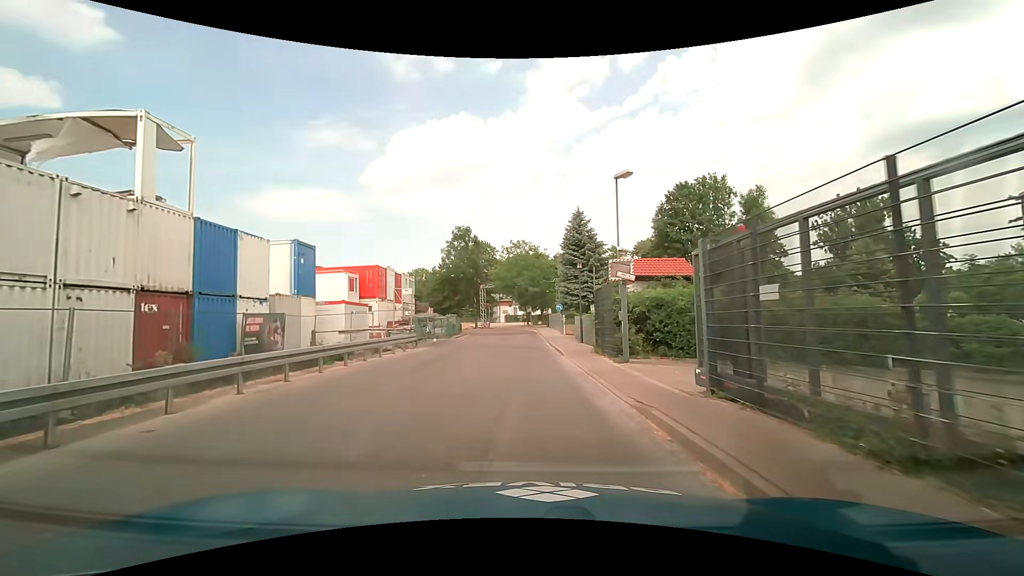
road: residential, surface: asphalt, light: Day
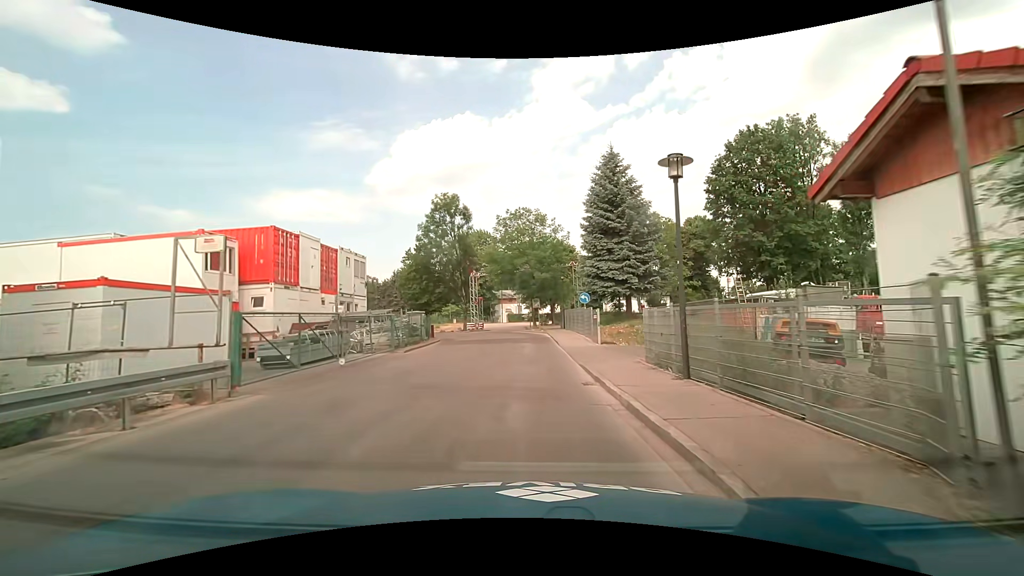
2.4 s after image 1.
(-0.2, +16.9) m; -1°
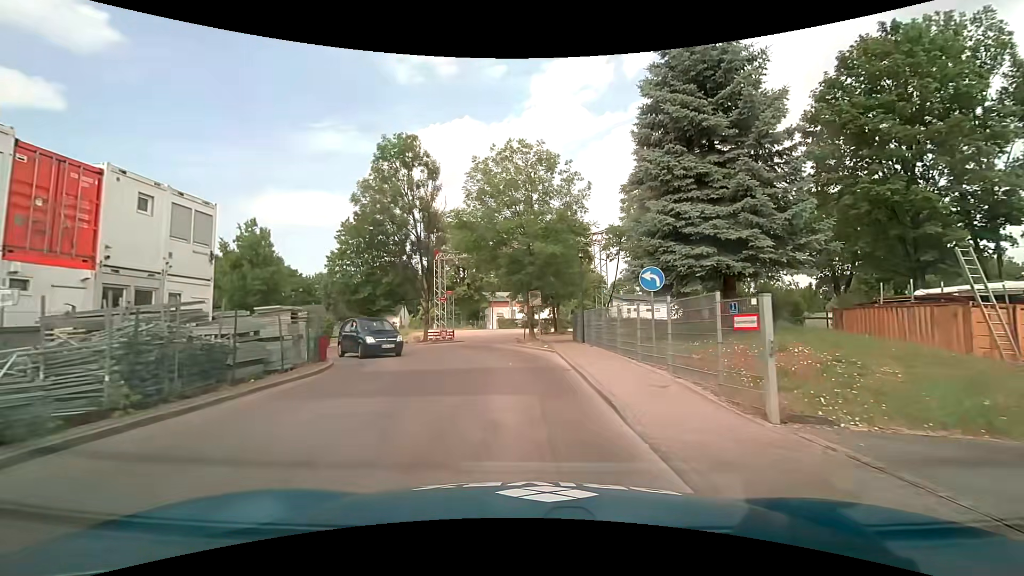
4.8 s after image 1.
(0.0, +16.4) m; 0°
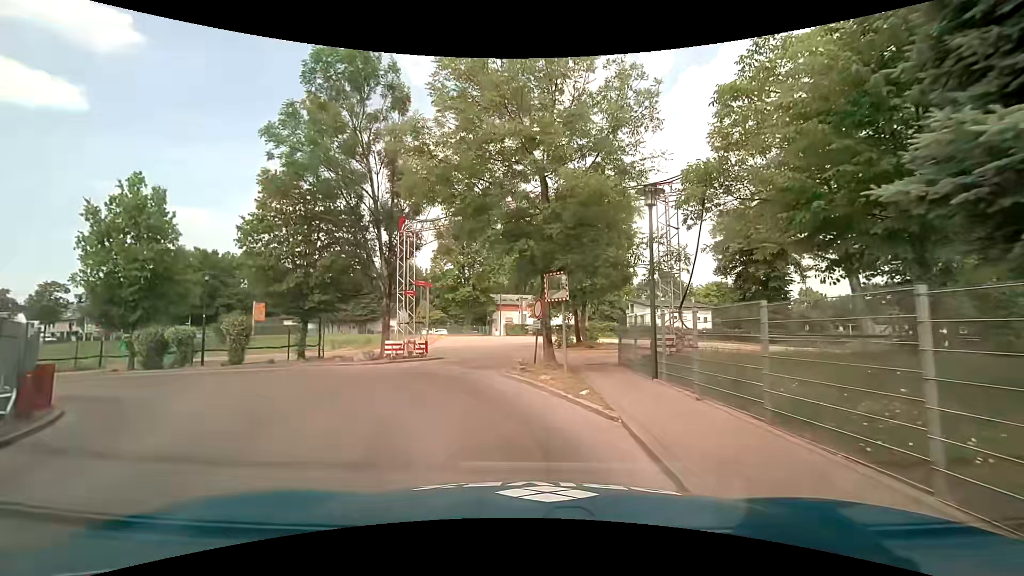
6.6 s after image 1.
(0.0, +11.4) m; -1°
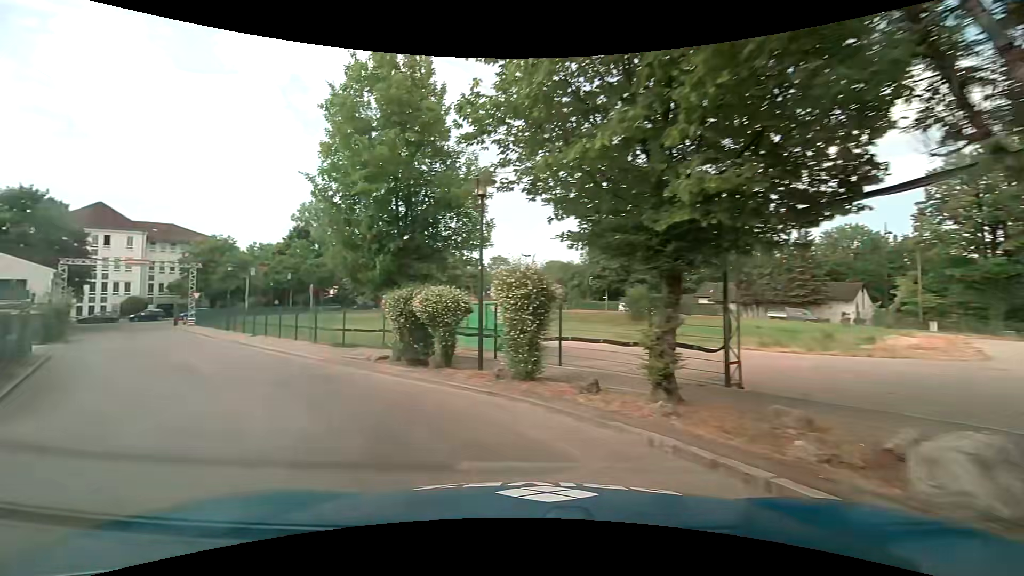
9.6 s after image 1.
(-5.0, +16.0) m; -47°
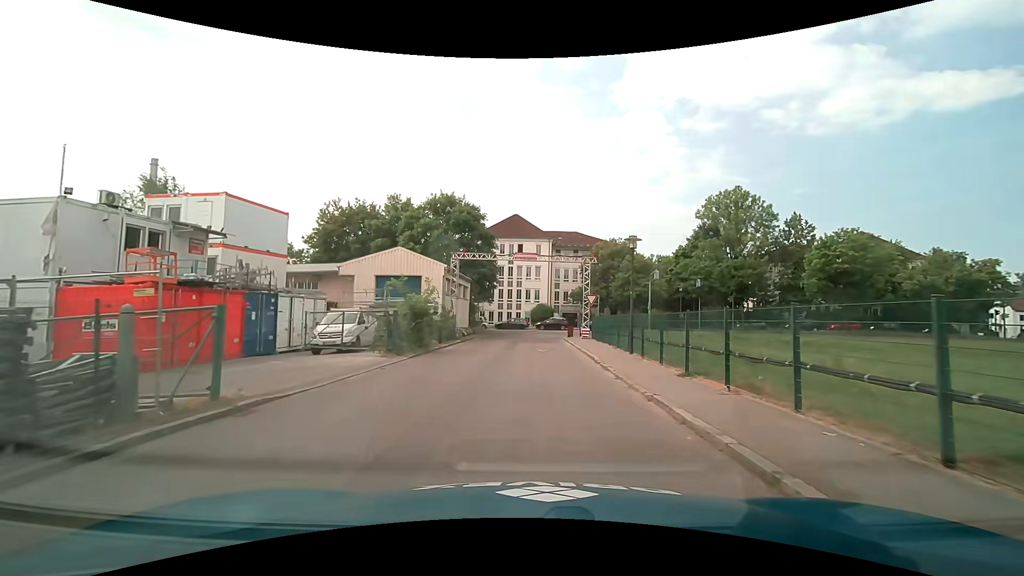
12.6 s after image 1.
(-8.2, +16.5) m; -41°
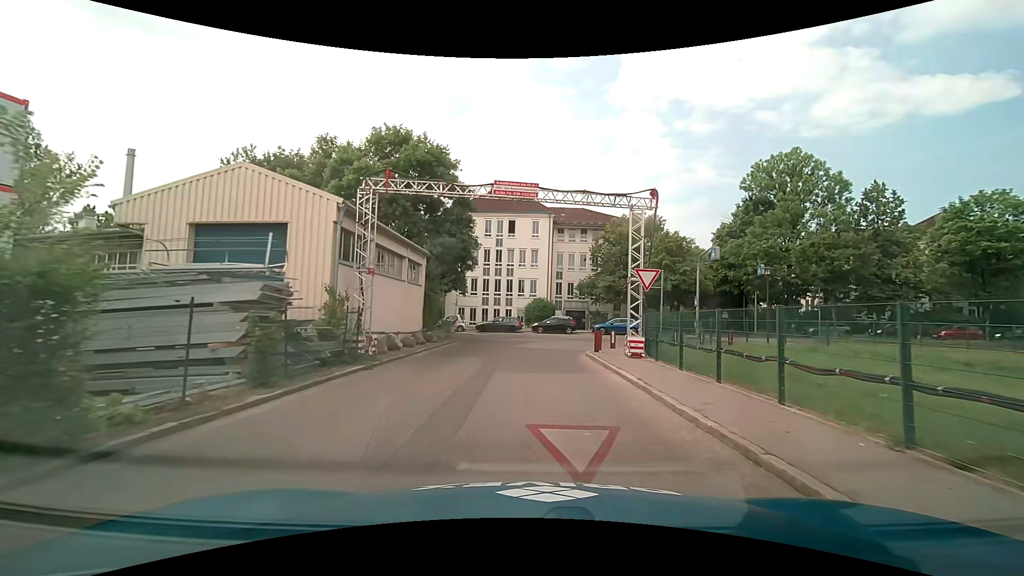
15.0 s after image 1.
(0.0, +17.1) m; 0°
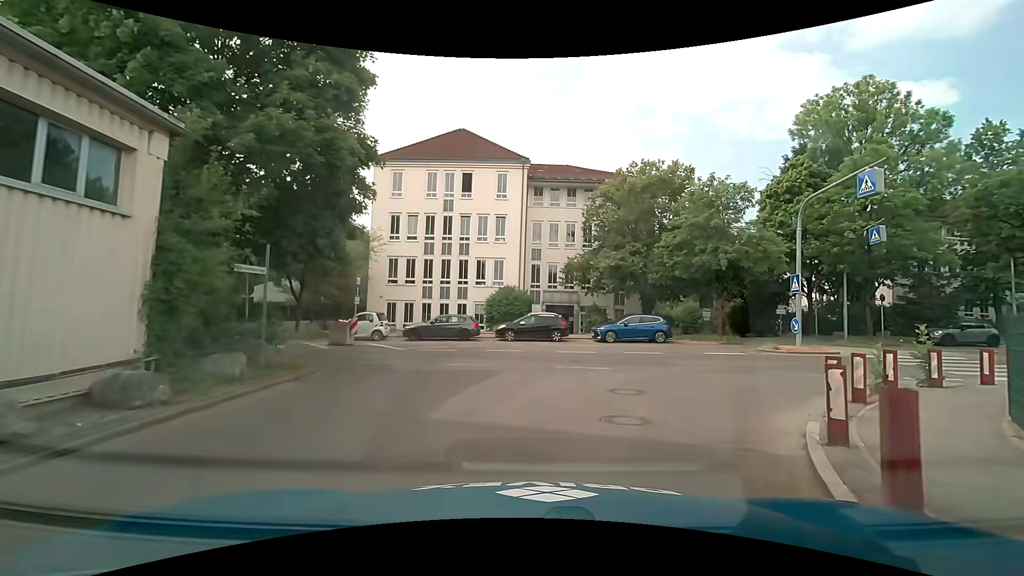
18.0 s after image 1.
(+0.4, +17.6) m; +5°
